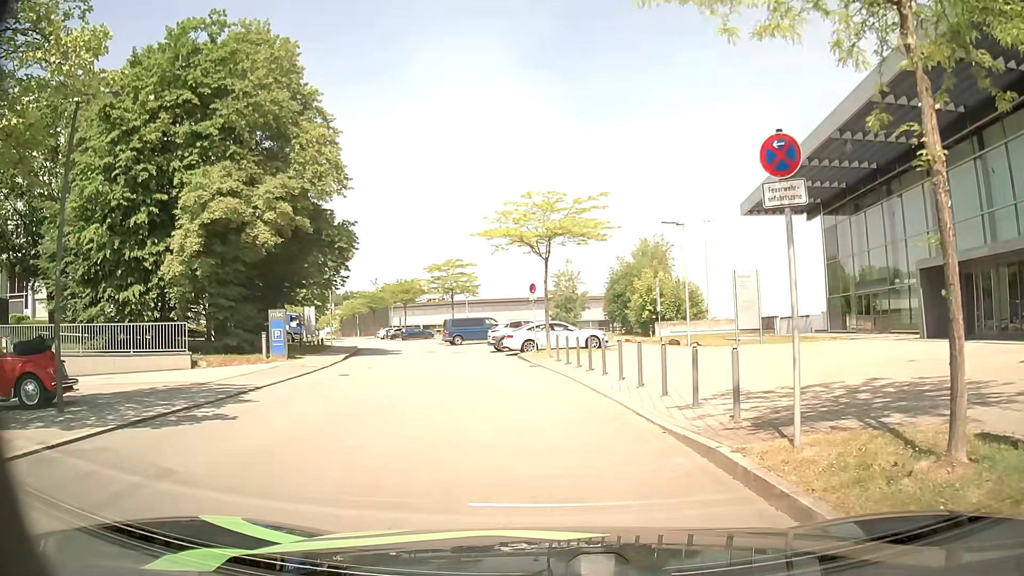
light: Day
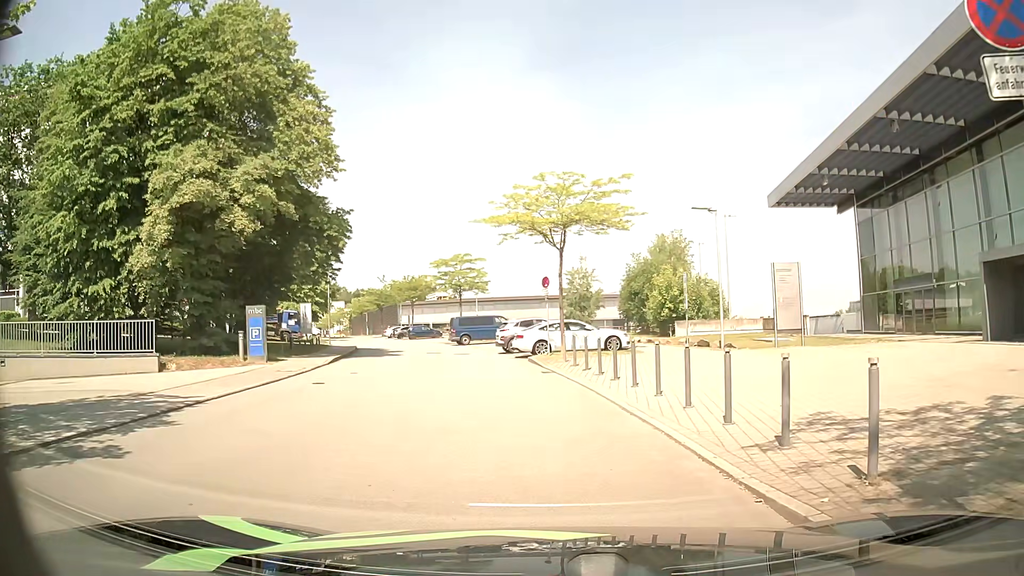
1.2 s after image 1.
(-0.1, +3.2) m; -2°
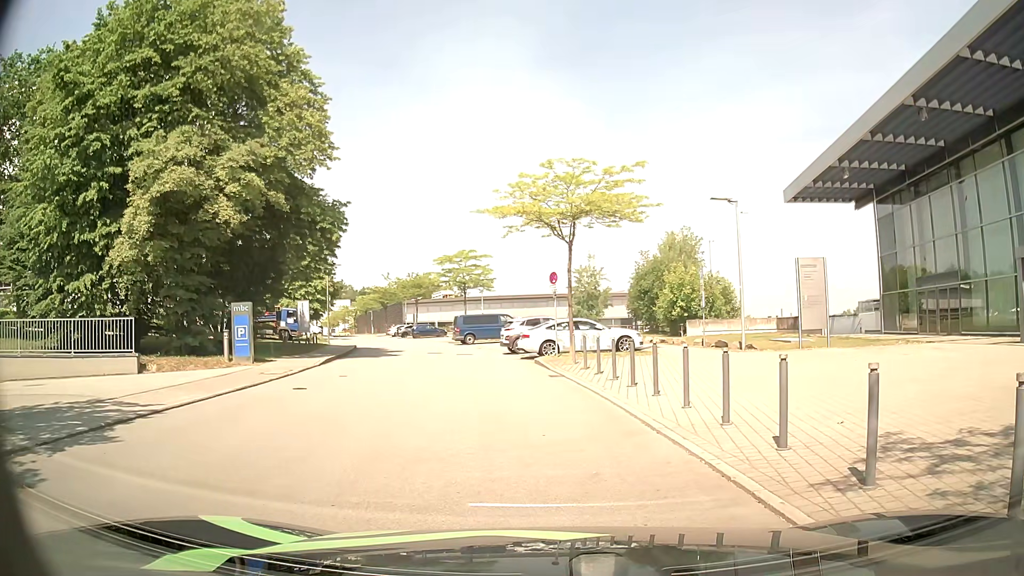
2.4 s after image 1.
(0.0, +1.6) m; -1°
